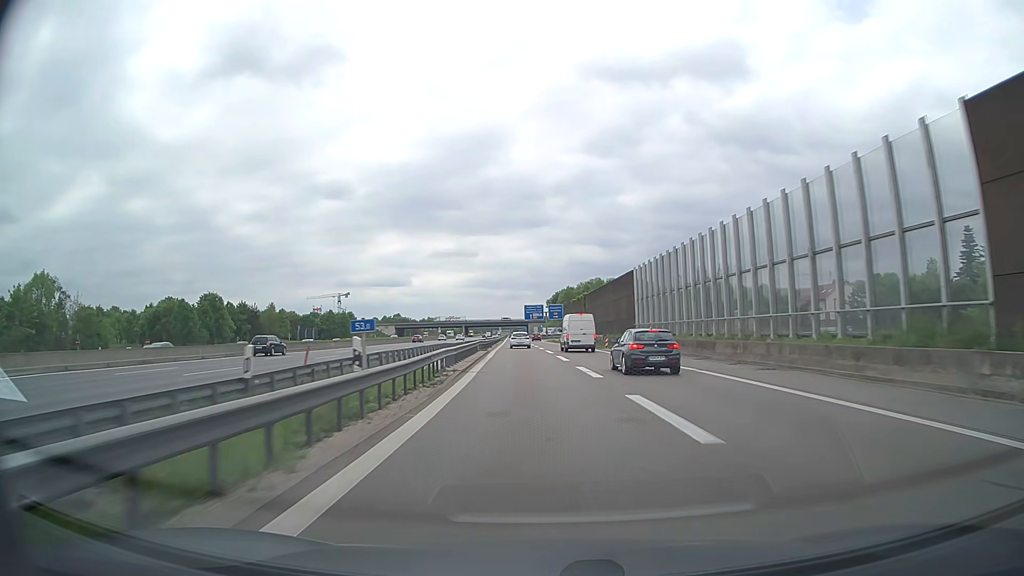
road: motorway_link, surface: asphalt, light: Day
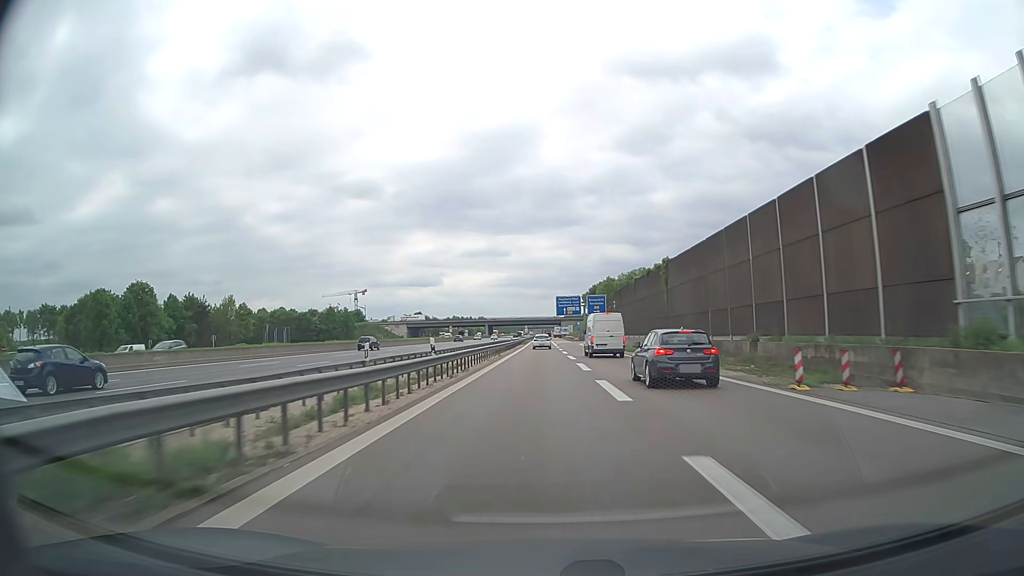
(-0.9, +42.6) m; -3°
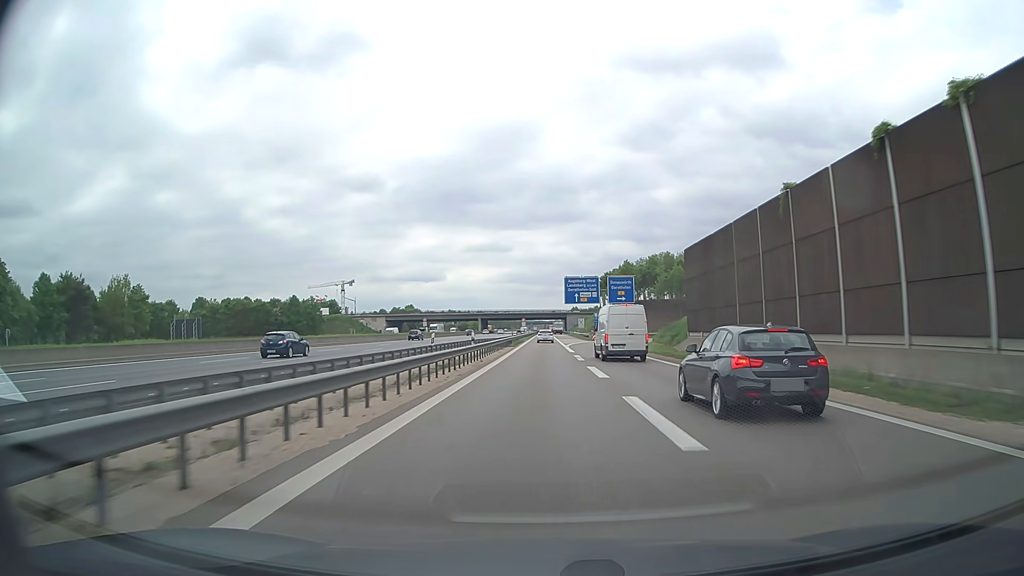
(-0.2, +41.2) m; 0°
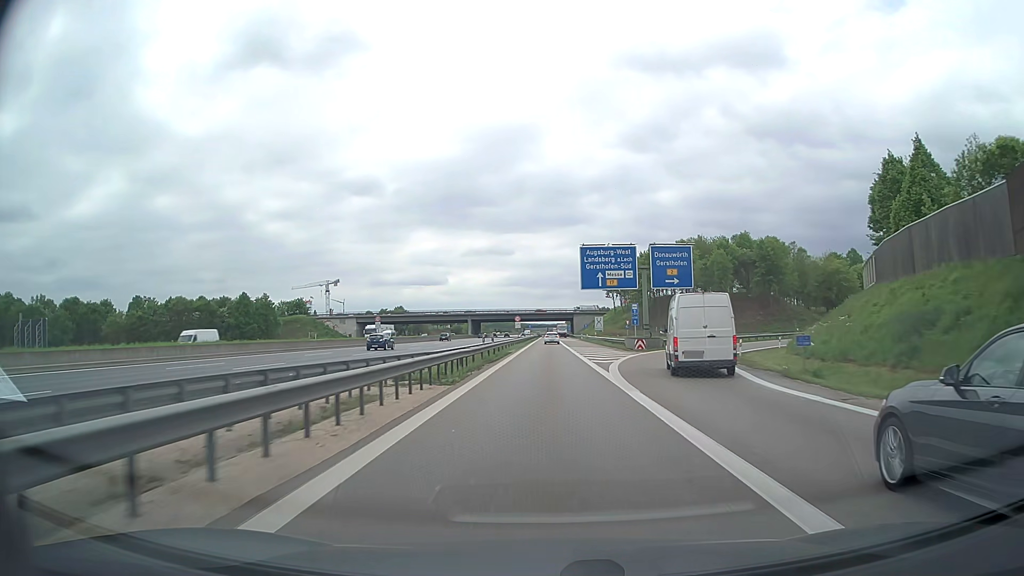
(-0.1, +39.8) m; 0°
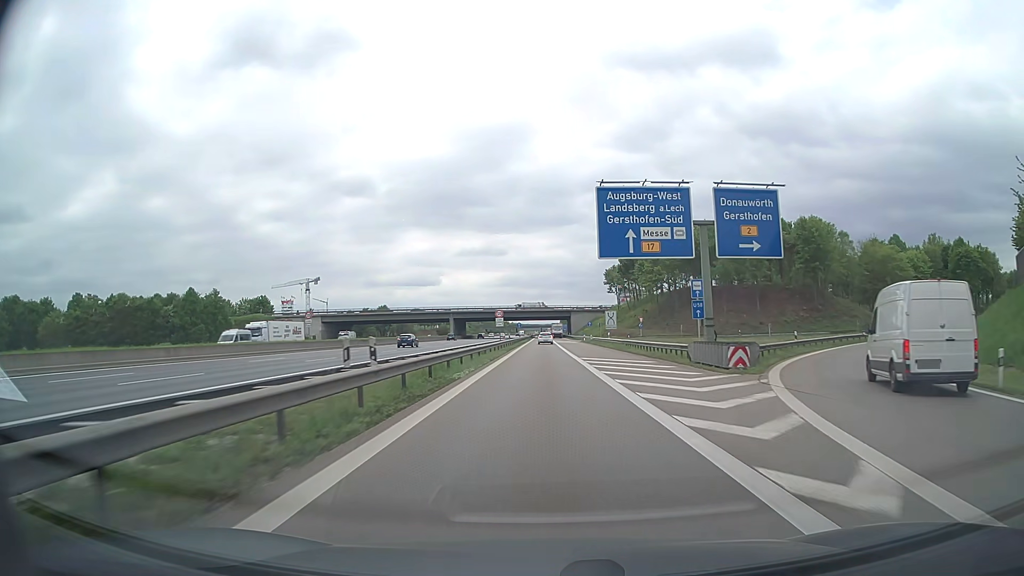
(+0.1, +26.3) m; +1°
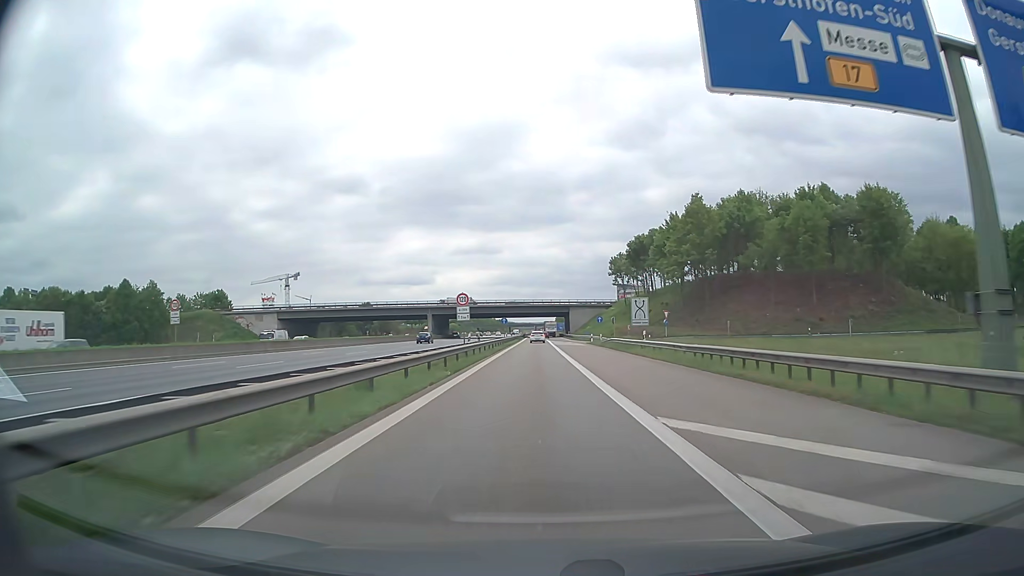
(+0.1, +25.9) m; +1°
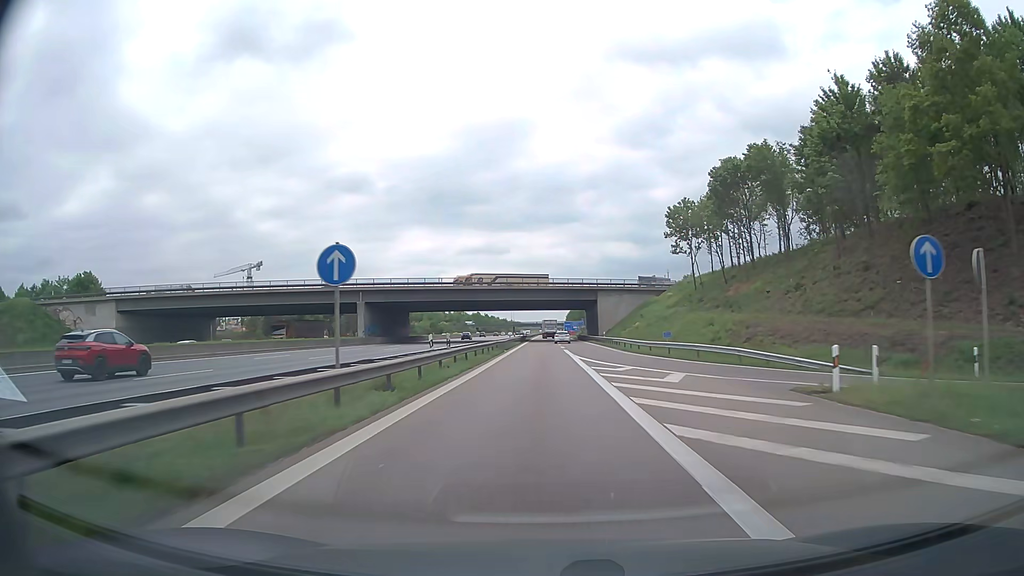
(-0.5, +62.7) m; -1°
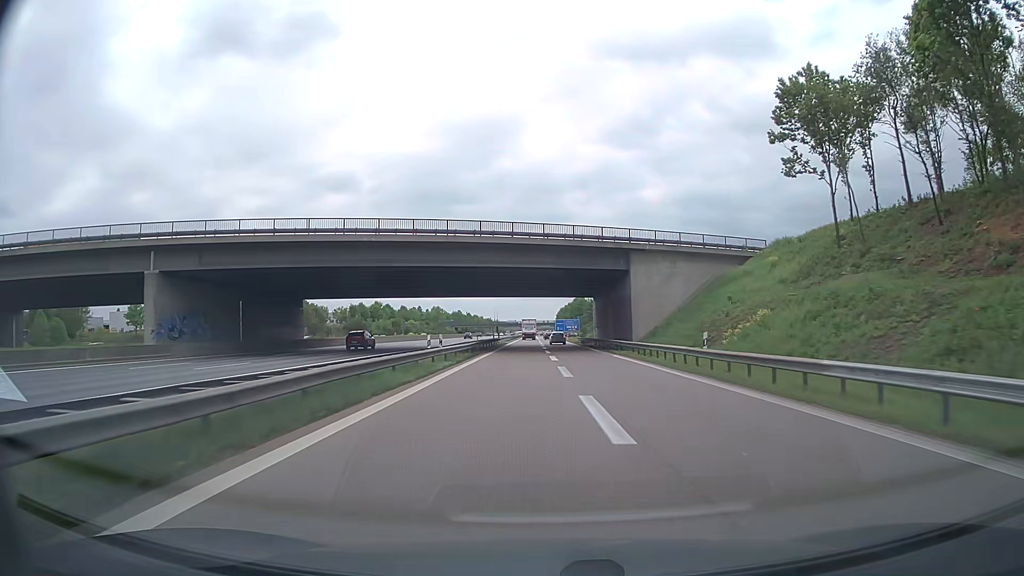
(+0.6, +47.9) m; +1°
(0, +10) (0, +20) (0, +30) (0, +40) (+1, +50) (+1, +60) (+1, +70) (0, +80) (0, +90) (0, +100) m
